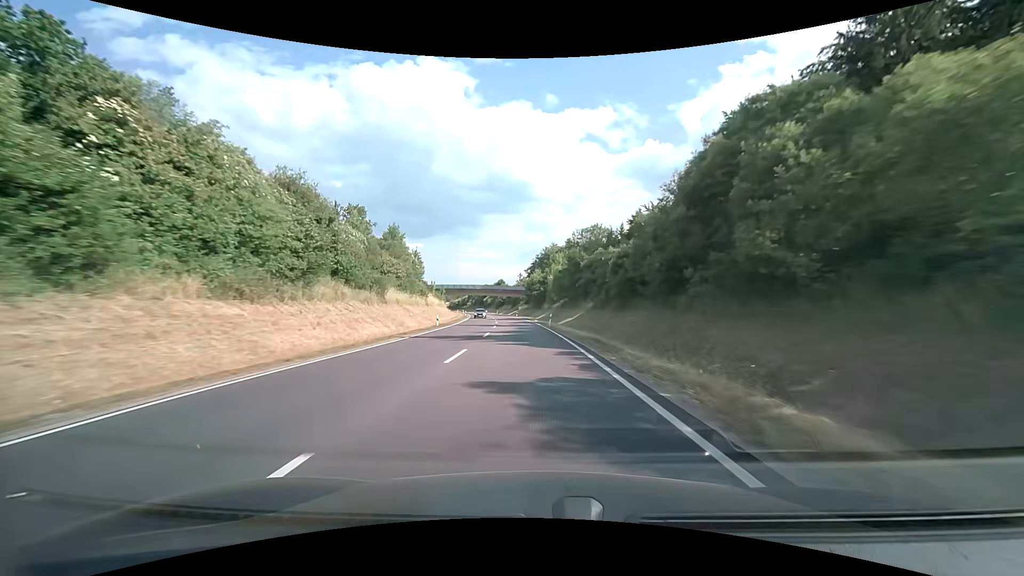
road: primary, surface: asphalt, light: Day
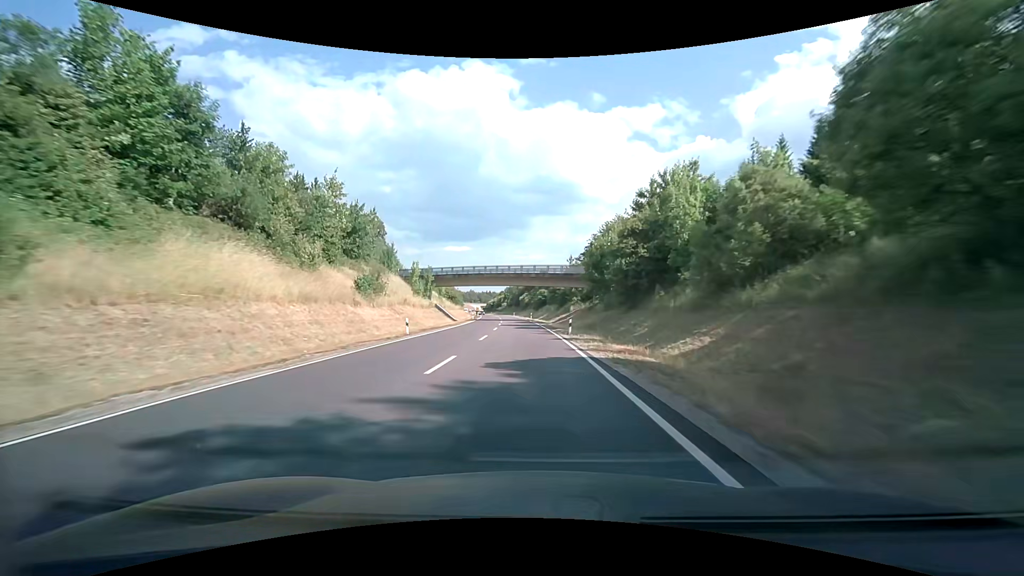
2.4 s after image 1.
(-2.8, +62.8) m; -5°
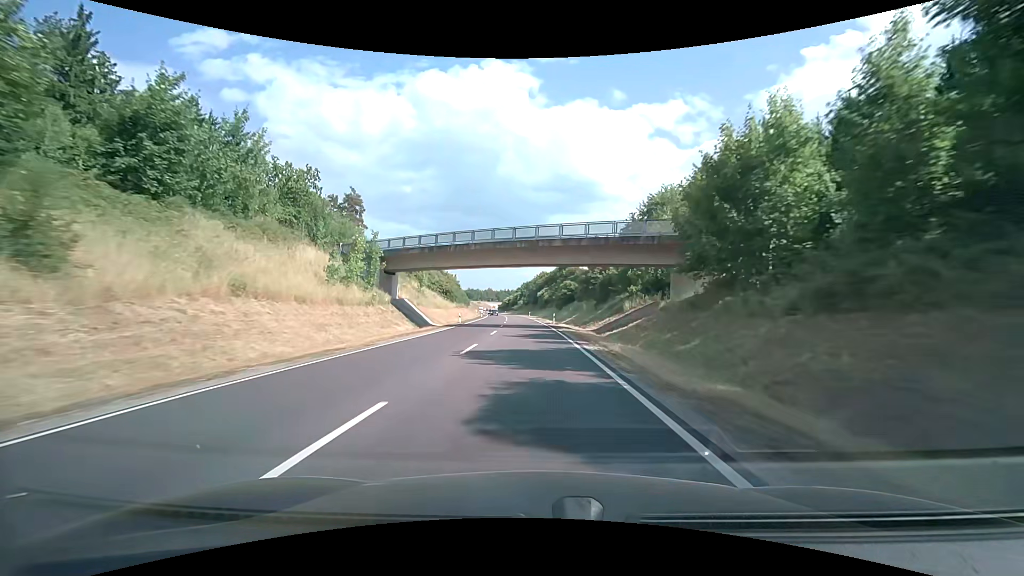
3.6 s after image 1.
(-0.7, +31.9) m; -2°
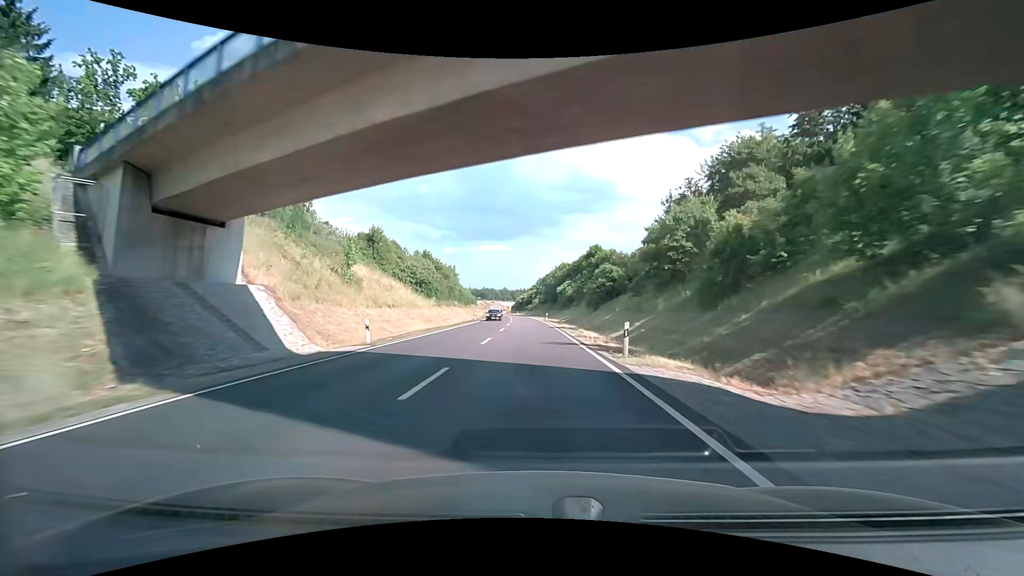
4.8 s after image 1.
(-0.5, +32.2) m; -2°
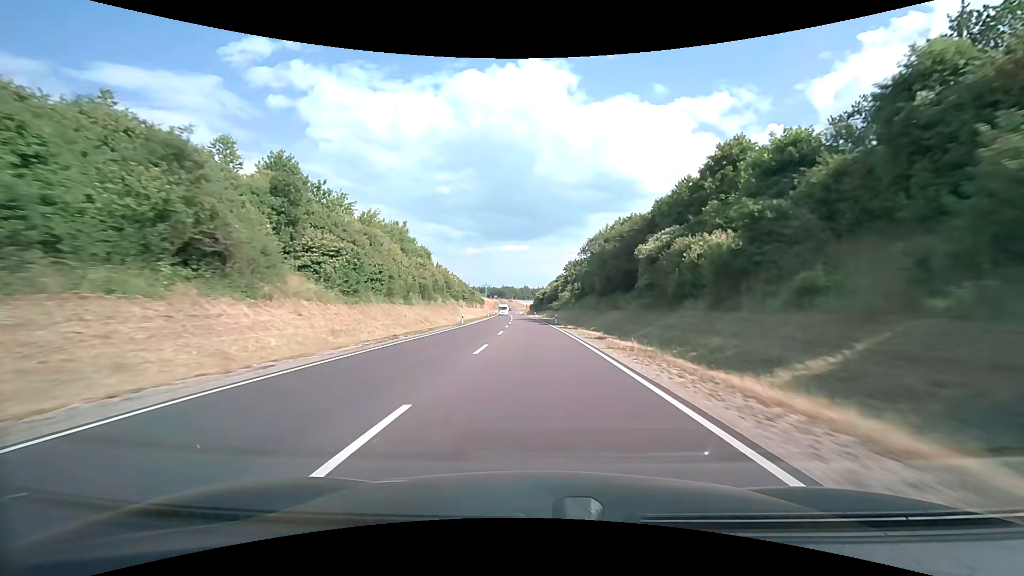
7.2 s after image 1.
(-1.5, +65.1) m; -3°
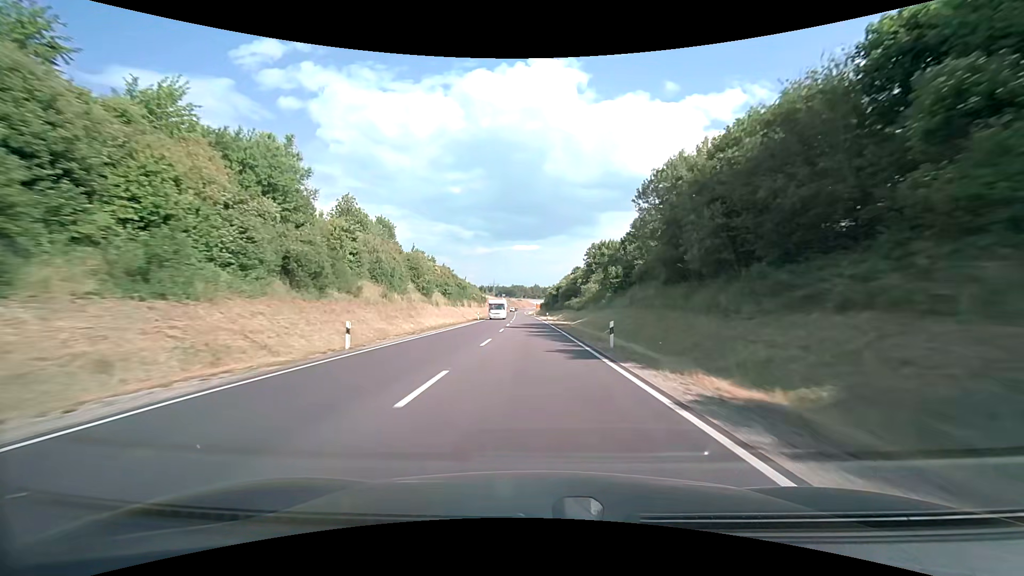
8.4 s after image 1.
(-0.3, +32.4) m; -1°
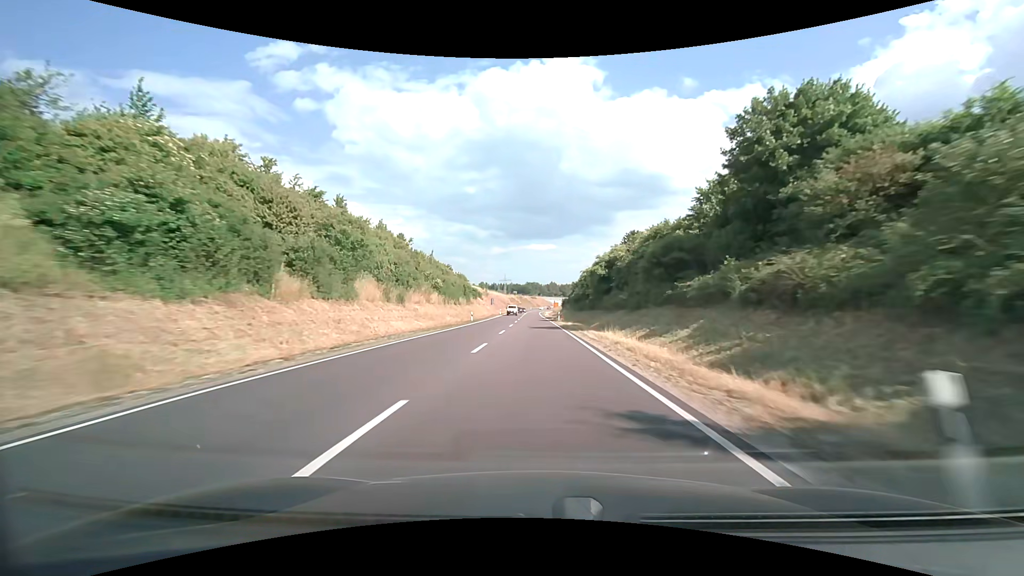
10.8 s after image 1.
(-1.3, +64.2) m; -2°
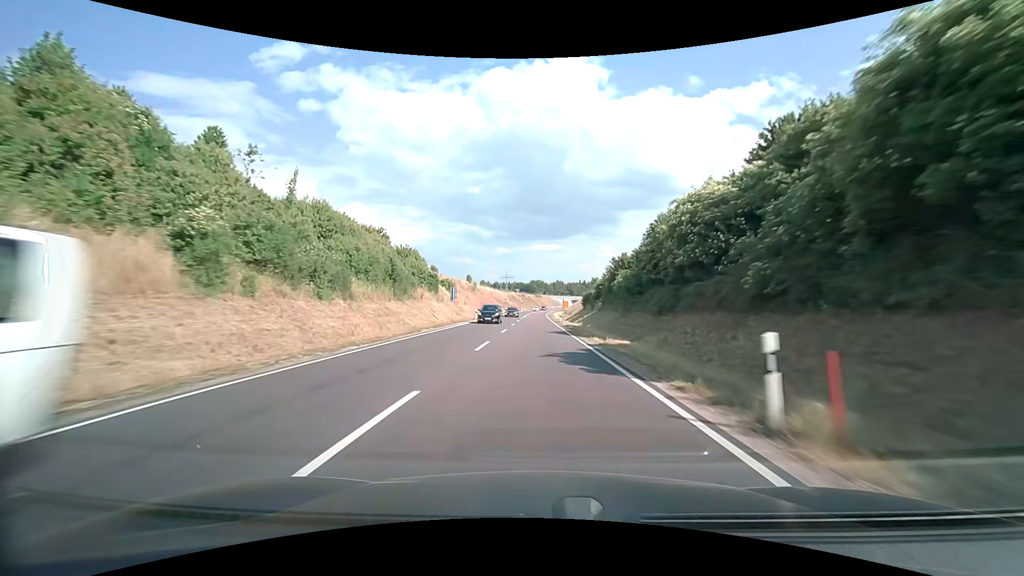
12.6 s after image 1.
(-0.2, +47.6) m; -1°
(0, +10) (0, +20) (0, +30) (0, +40) (0, +50) (0, +60) (0, +70) (0, +80) (0, +90) (0, +100) m
